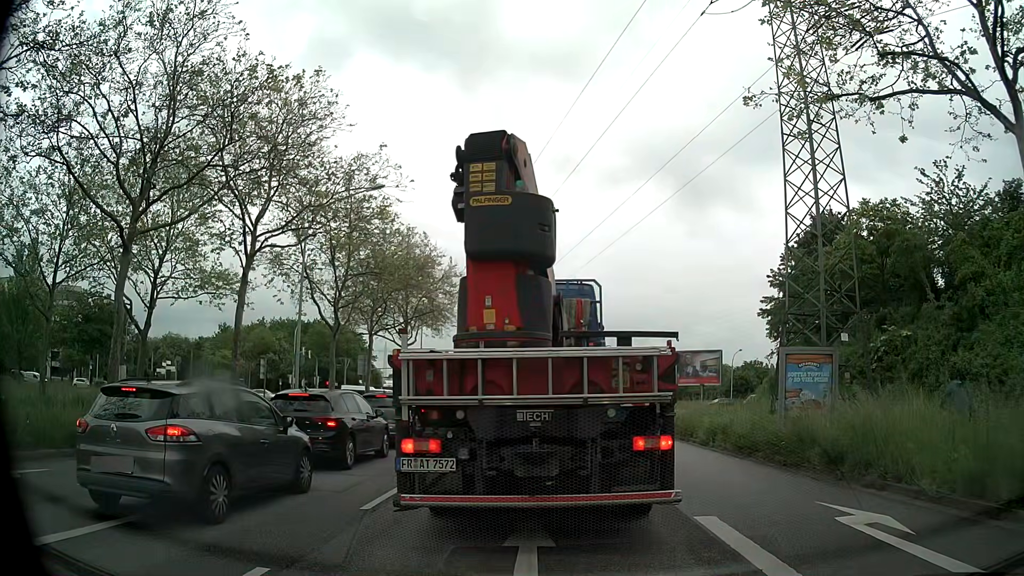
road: primary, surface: asphalt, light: Day
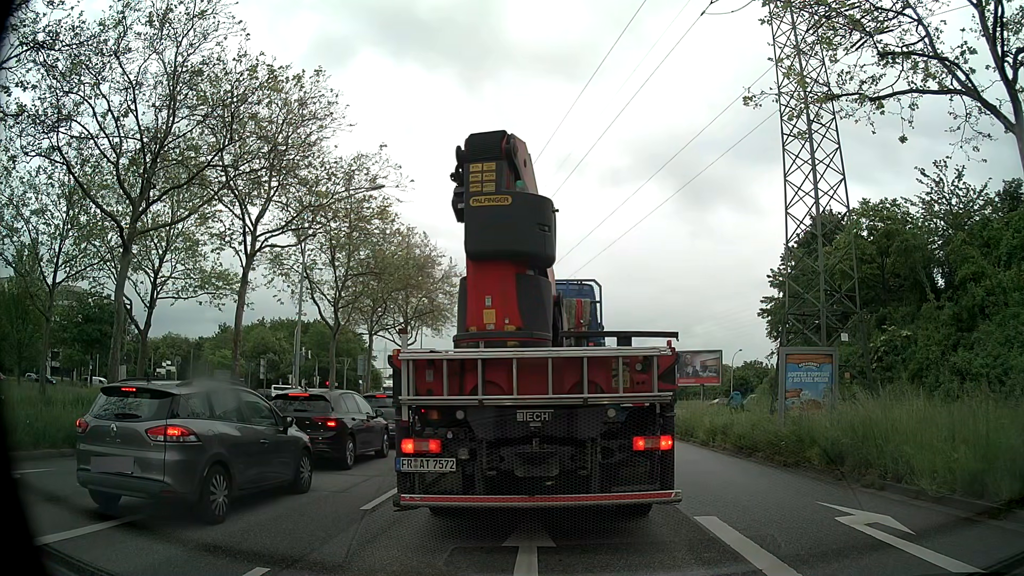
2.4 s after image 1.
(0.0, 0.0) m; 0°
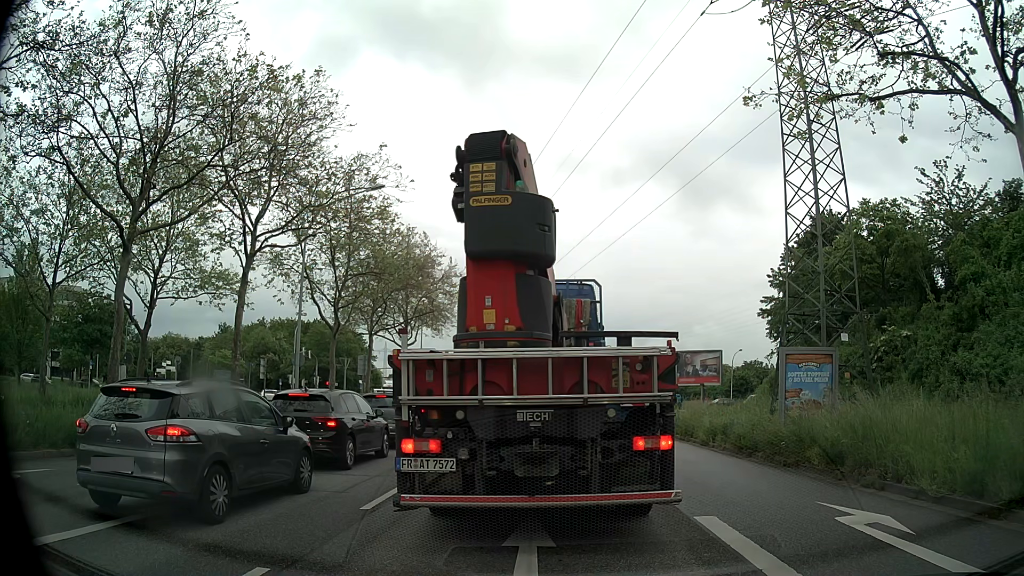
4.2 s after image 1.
(0.0, 0.0) m; 0°
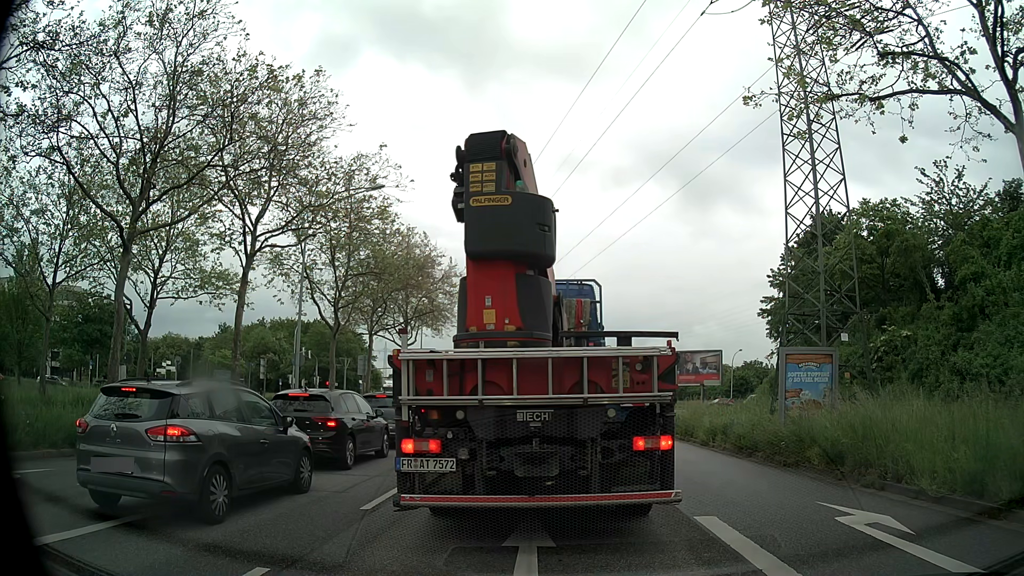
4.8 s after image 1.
(0.0, 0.0) m; 0°
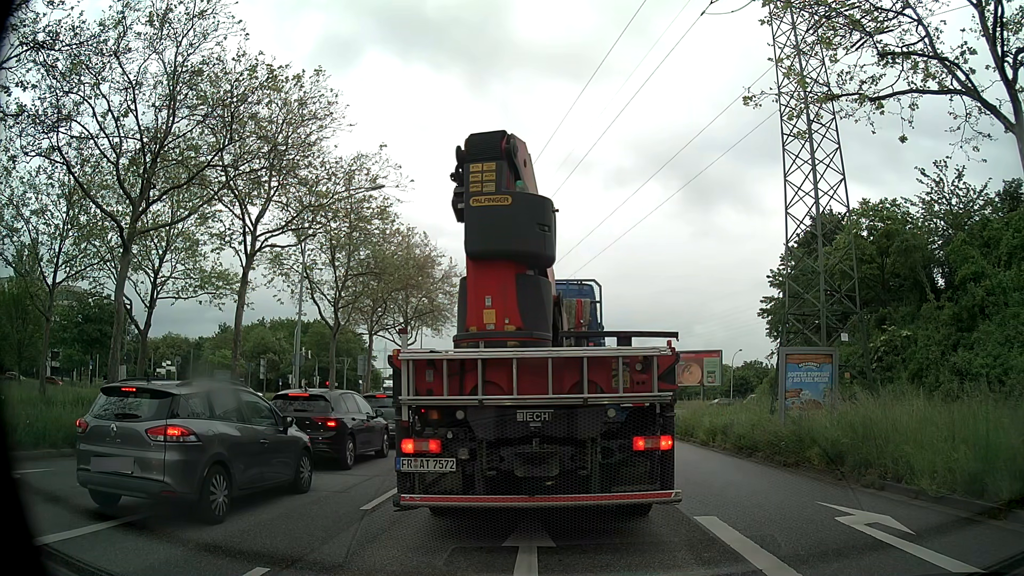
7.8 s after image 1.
(0.0, 0.0) m; 0°
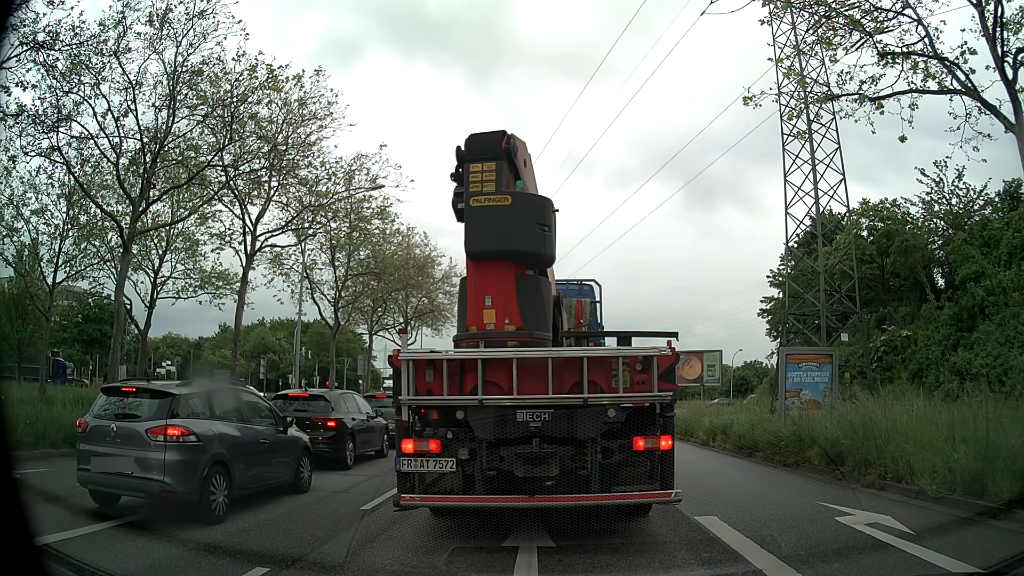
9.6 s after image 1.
(0.0, 0.0) m; 0°
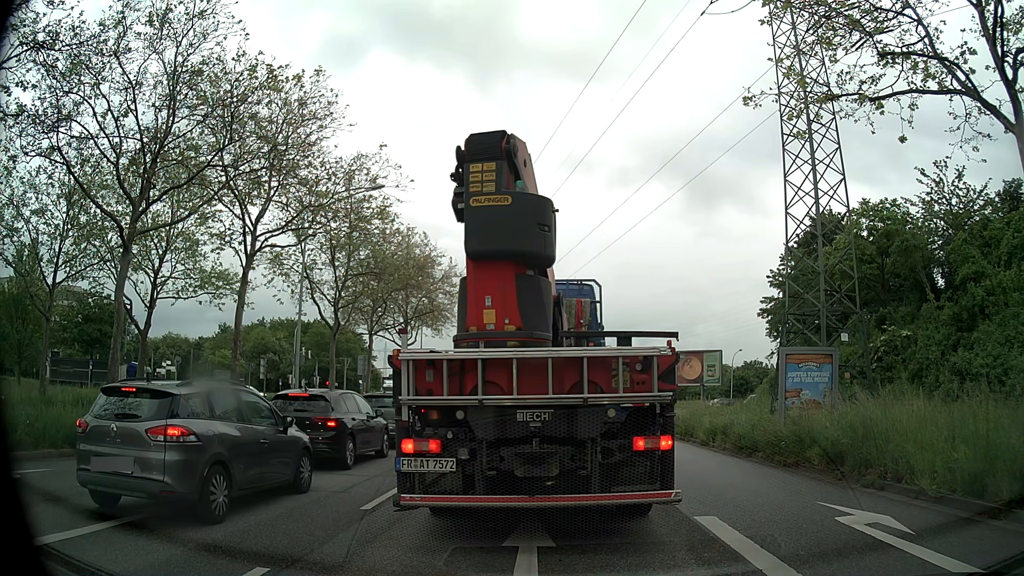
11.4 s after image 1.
(0.0, 0.0) m; 0°
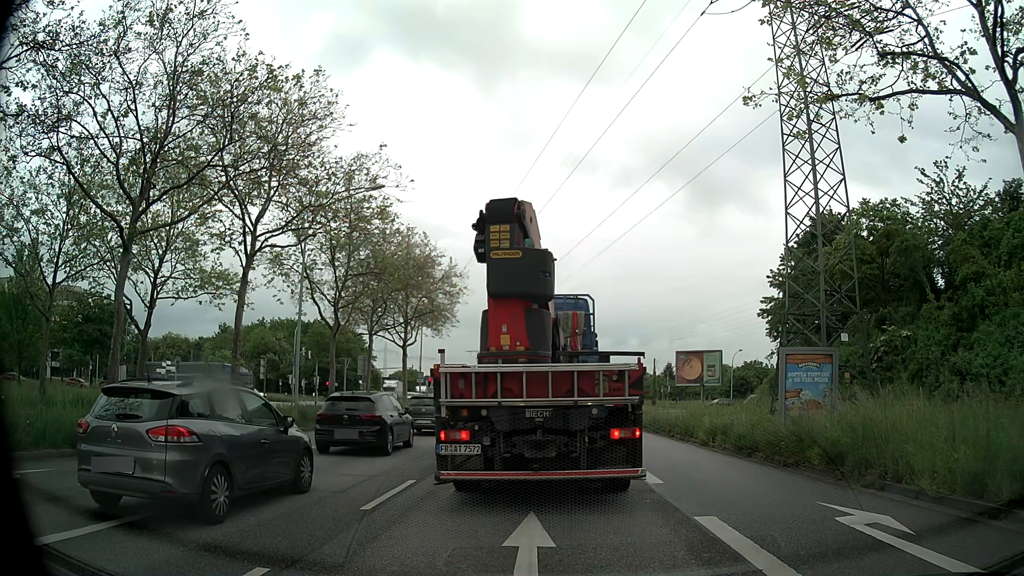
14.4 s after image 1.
(0.0, 0.0) m; 0°
